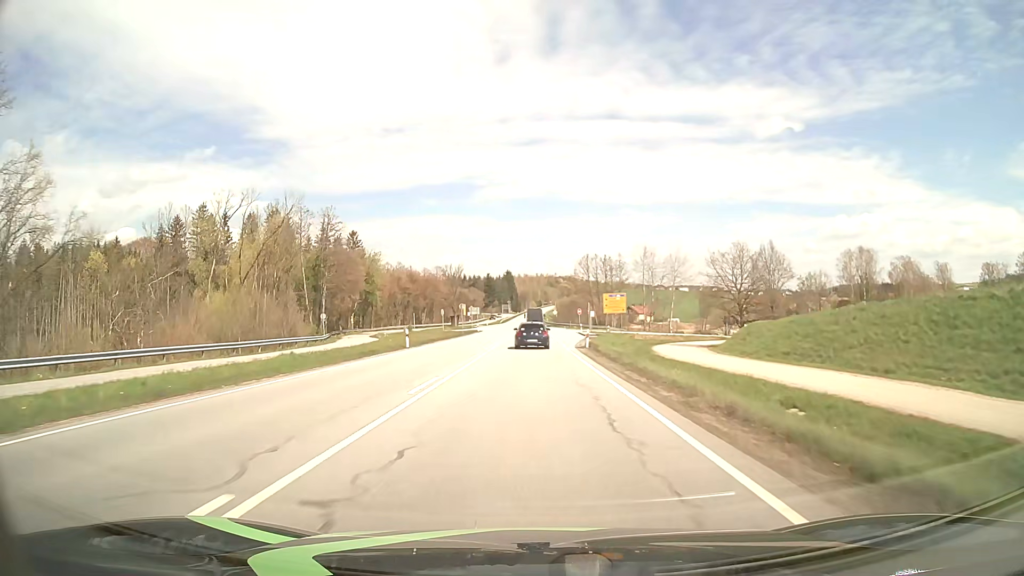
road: primary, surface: asphalt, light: Day
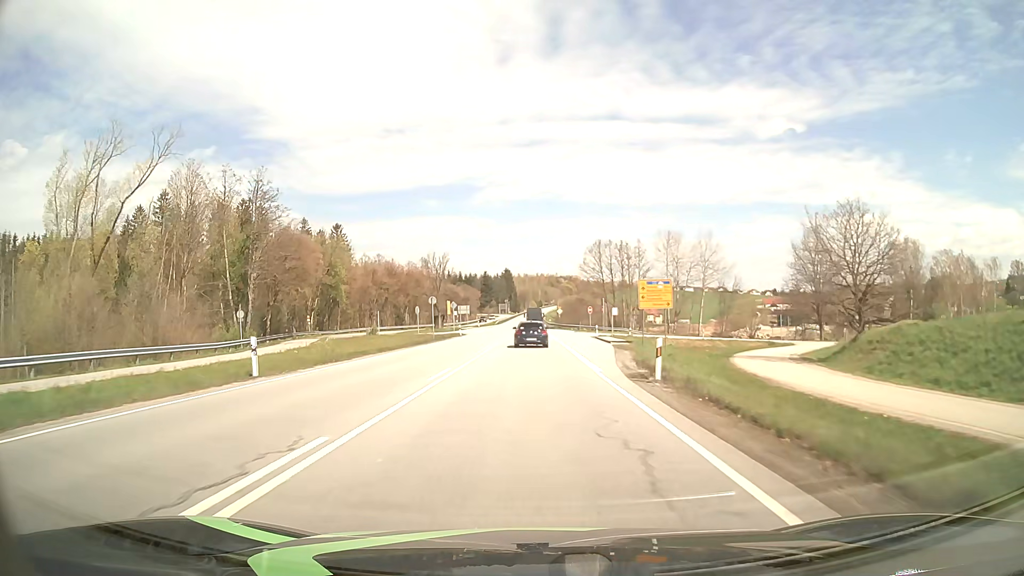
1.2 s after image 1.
(0.0, +21.3) m; 0°
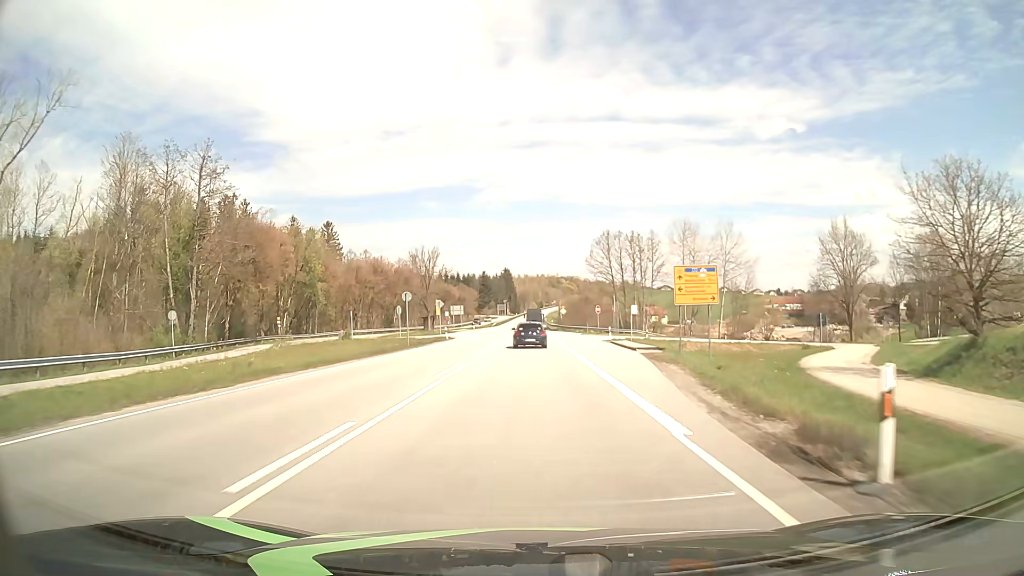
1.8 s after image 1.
(0.0, +10.7) m; 0°
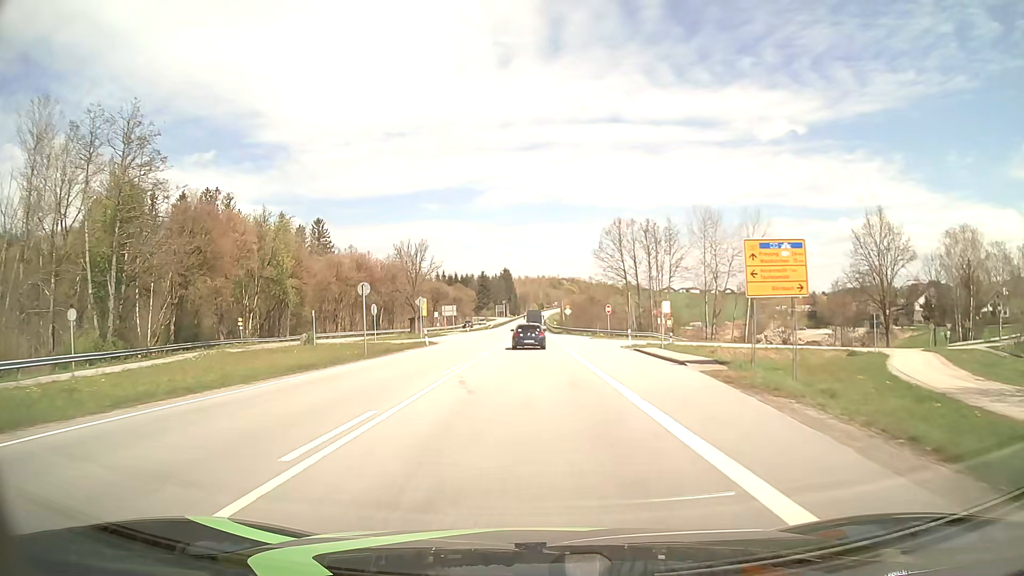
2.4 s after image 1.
(0.0, +10.8) m; 0°
